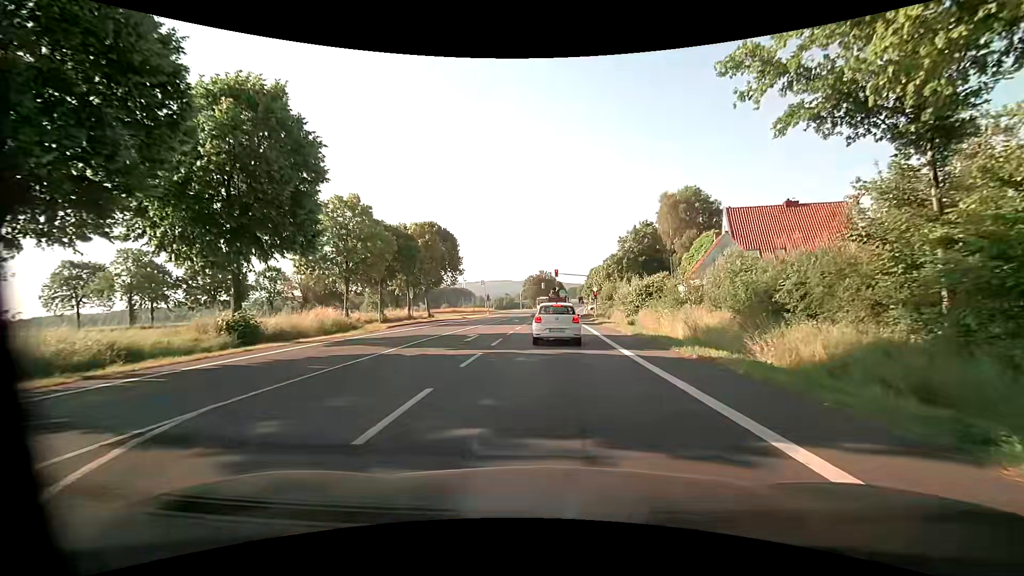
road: primary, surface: asphalt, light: Day
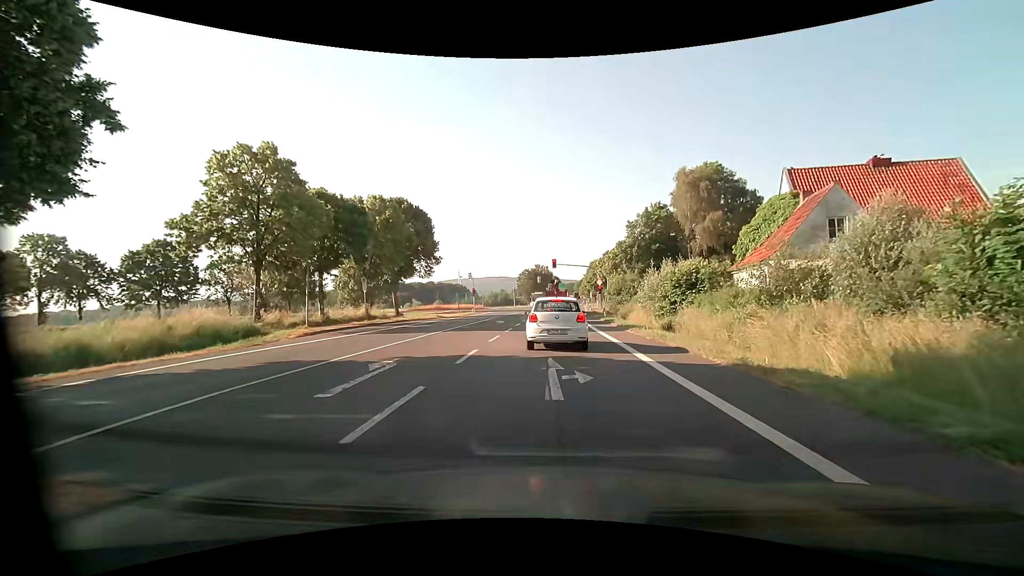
(+0.1, +12.1) m; 0°
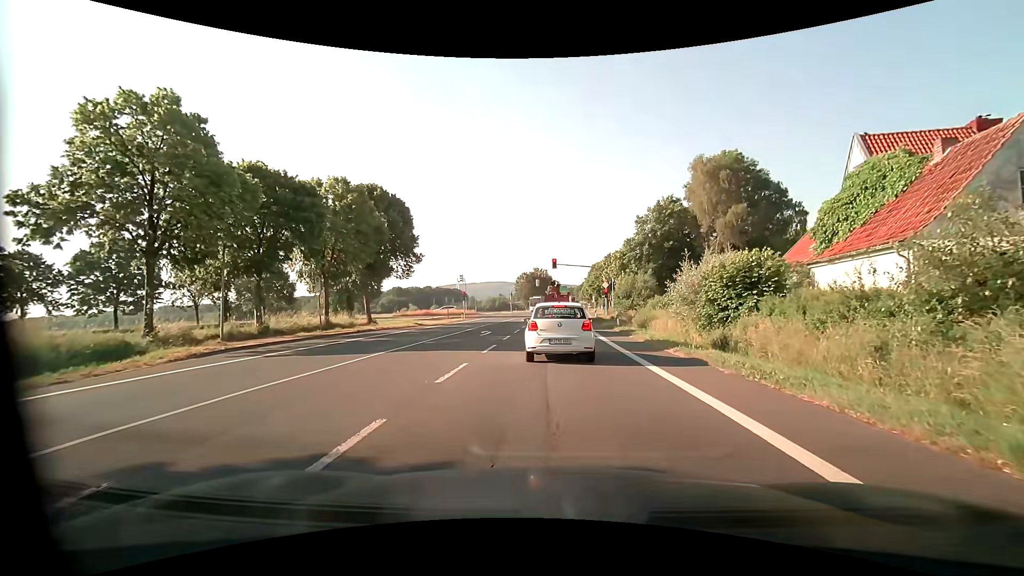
(+0.1, +7.8) m; 0°
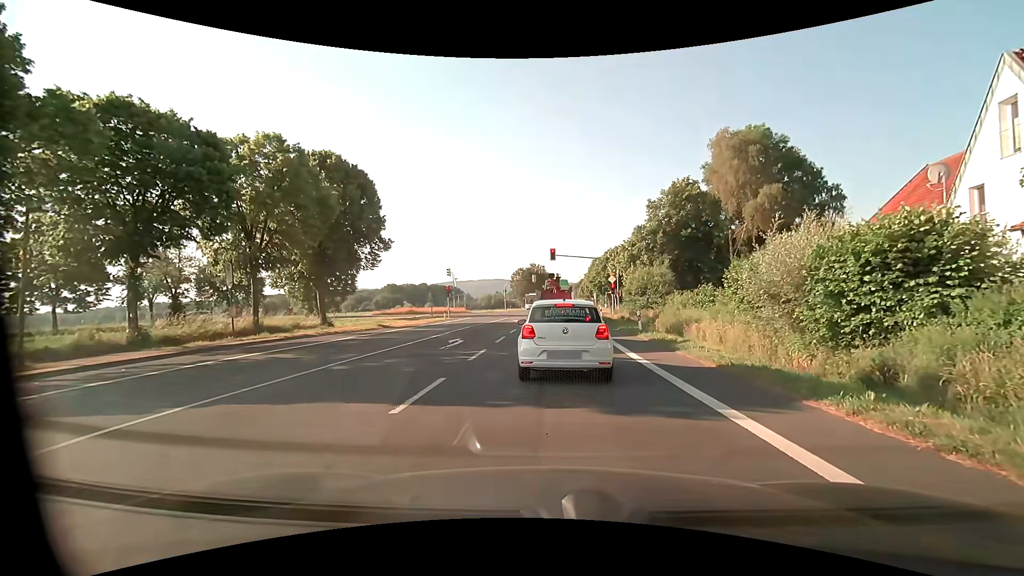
(+0.1, +8.4) m; +1°
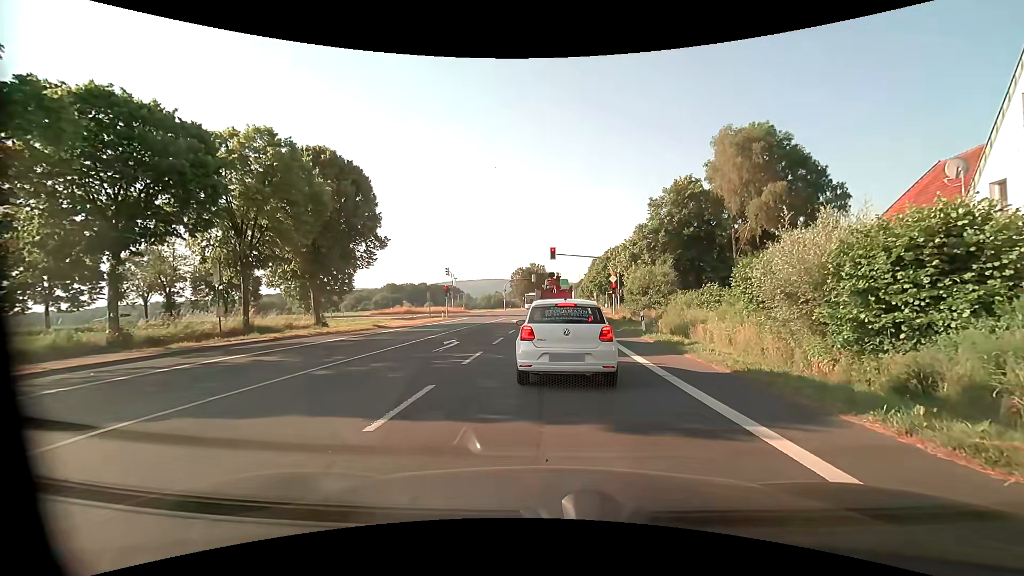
(0.0, +0.9) m; -1°
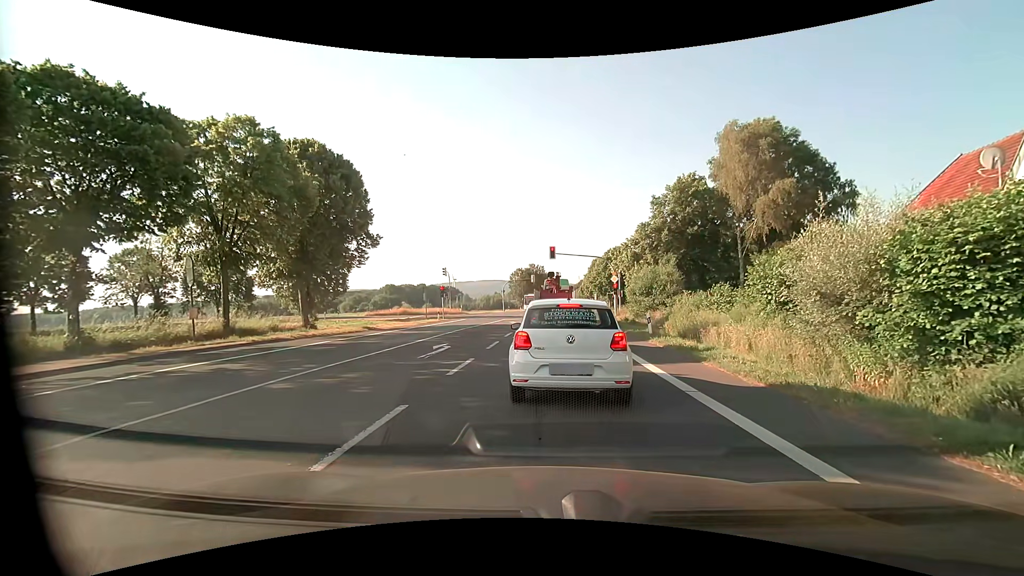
(0.0, +1.6) m; 0°
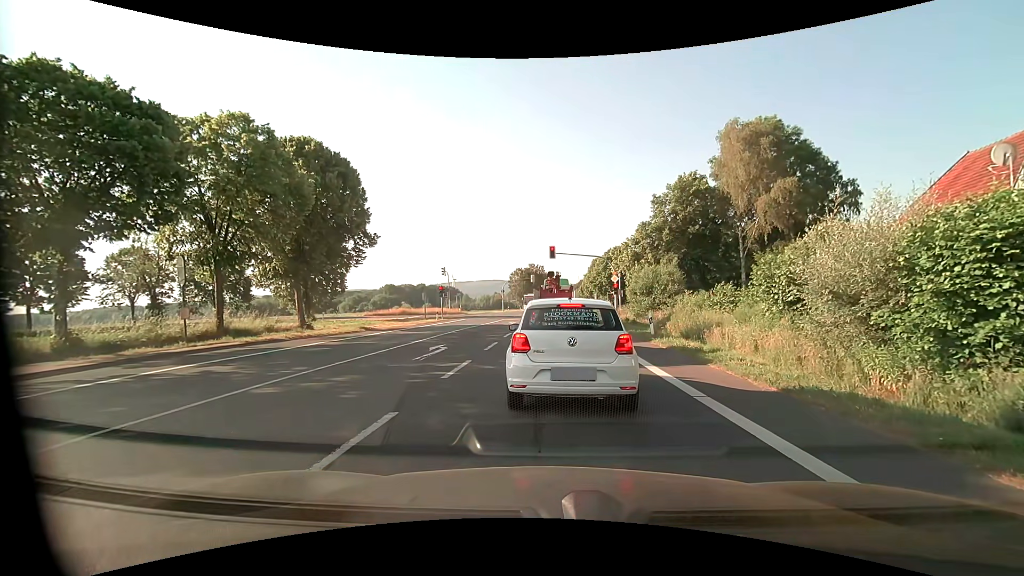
(0.0, +0.5) m; 0°
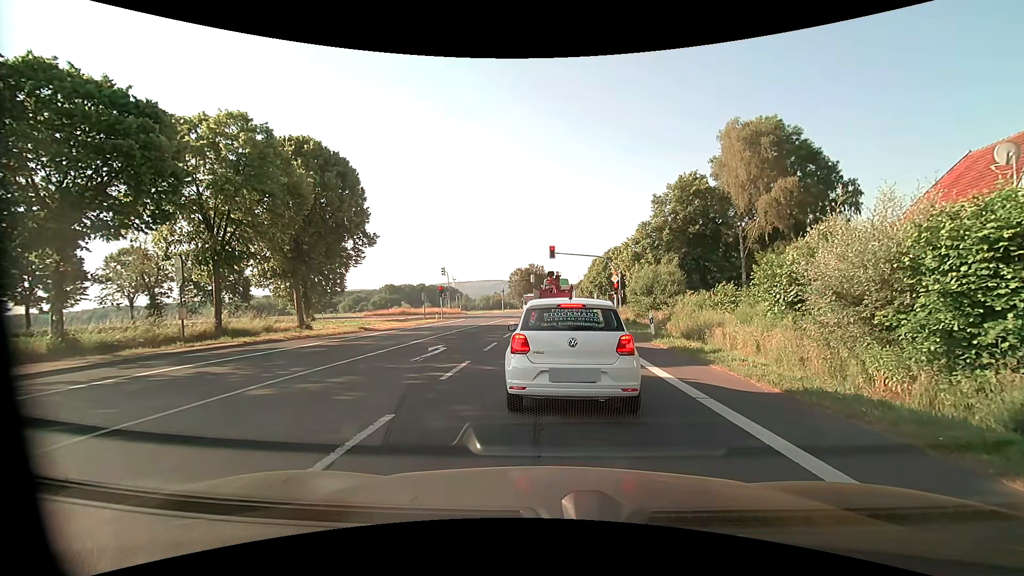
(0.0, +0.2) m; 0°
(0, +10) (0, +20) (+1, +30) (+1, +40) (+2, +50) (+2, +60) (+3, +70) (+4, +80) (+4, +90) (+5, +100) m
